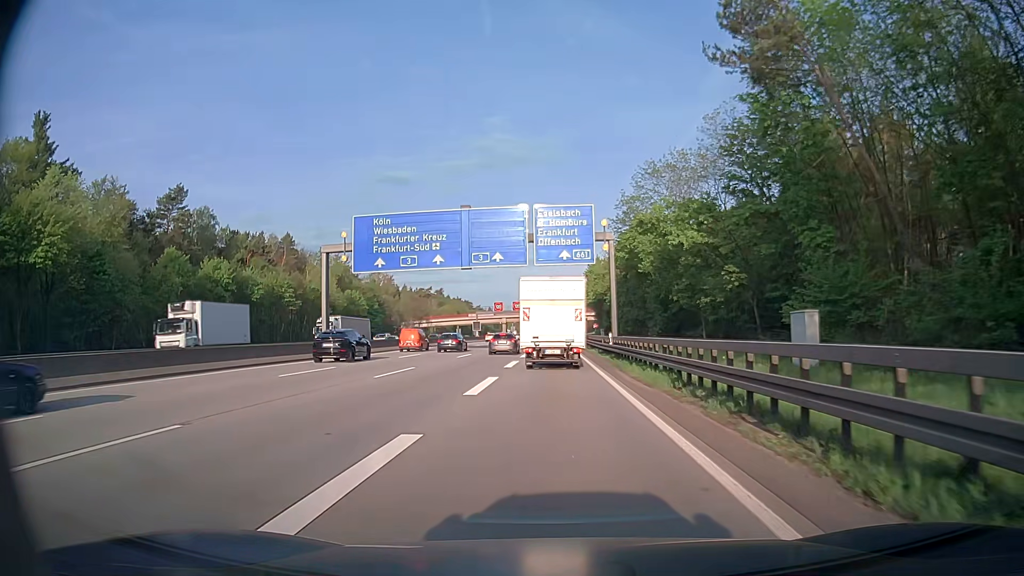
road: motorway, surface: asphalt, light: Day
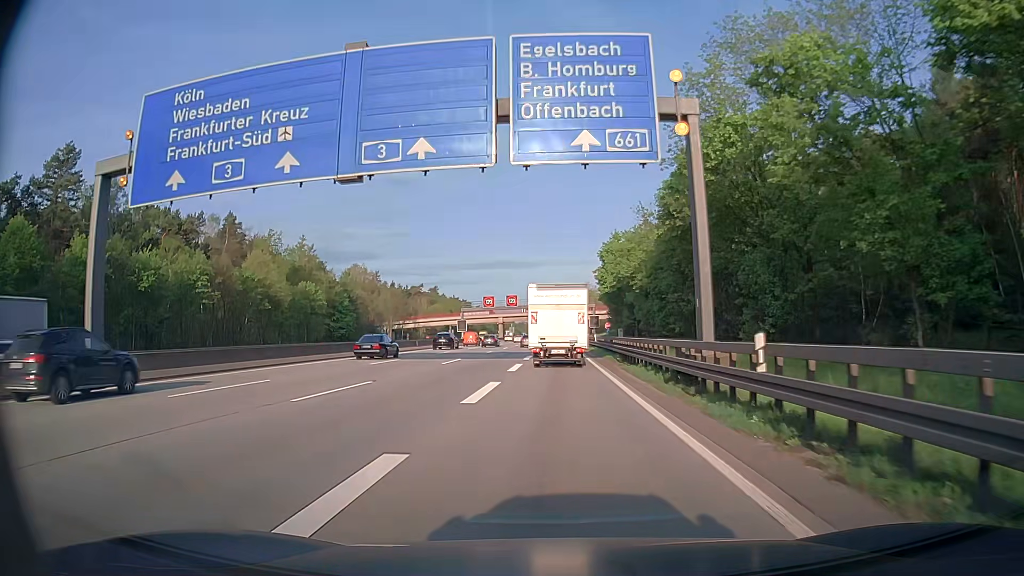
(-0.1, +25.6) m; 0°
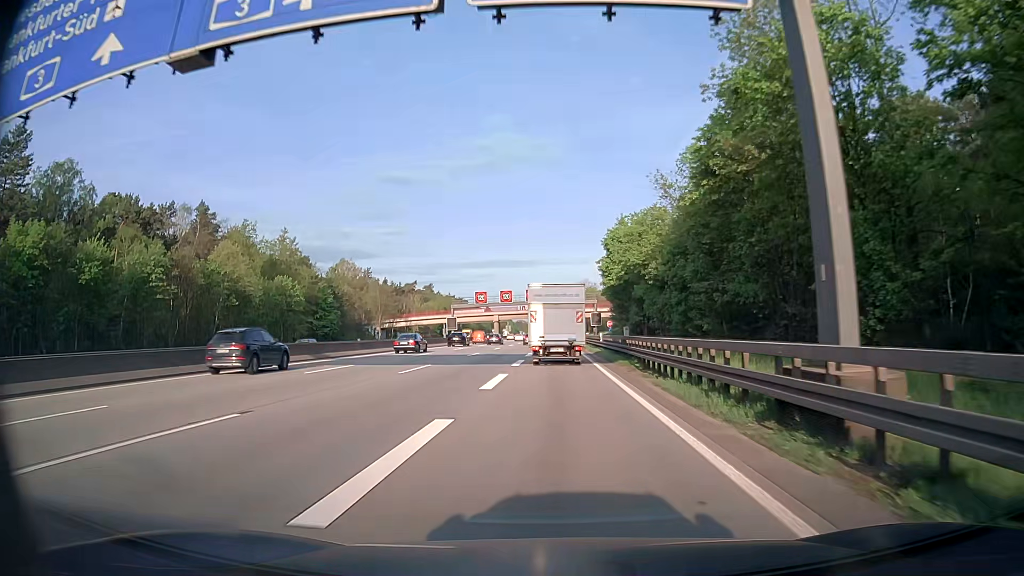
(0.0, +8.8) m; 0°
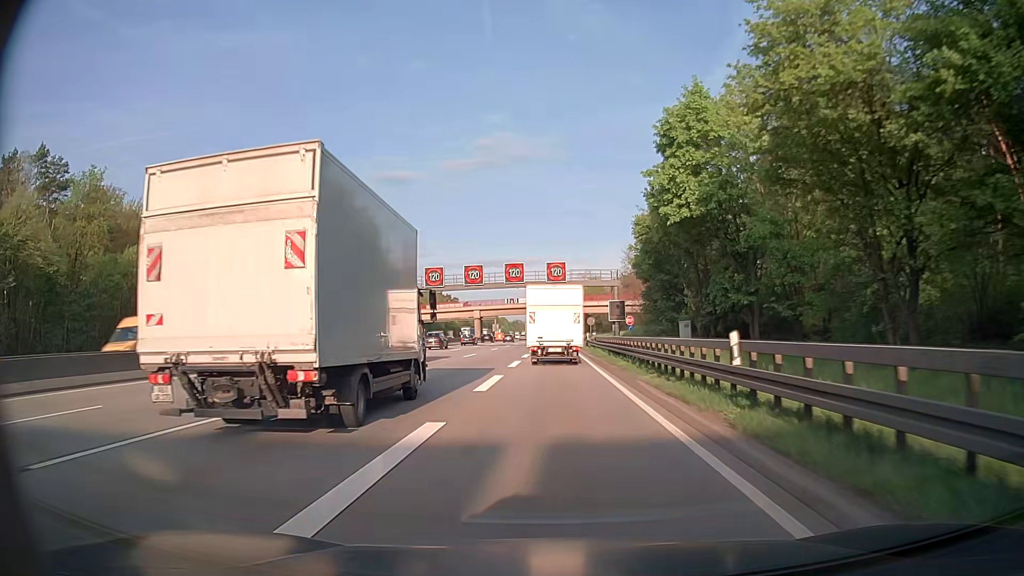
(0.0, +36.5) m; 0°
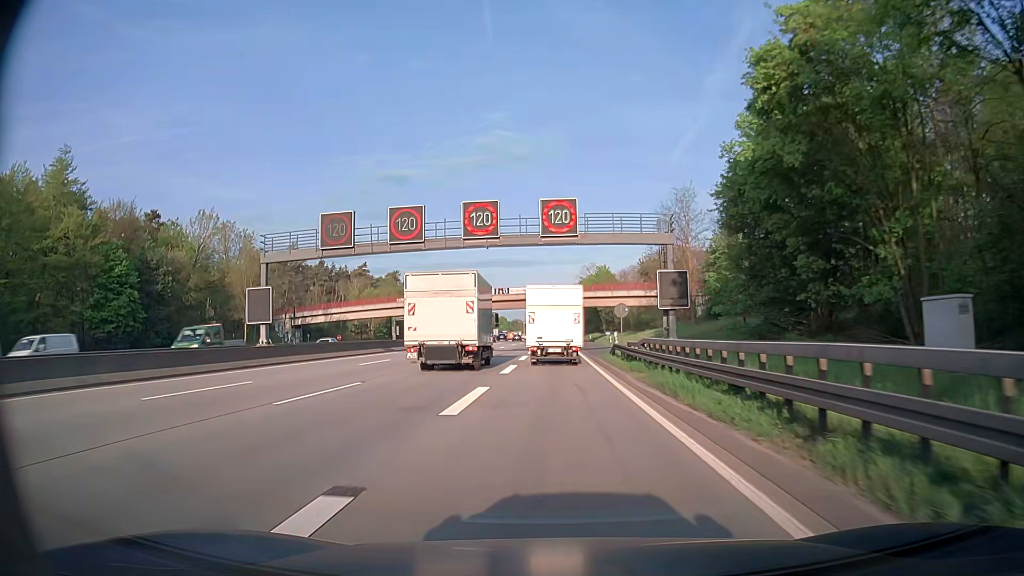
(0.0, +28.7) m; 0°
(0, +10) (0, +20) (0, +30) (0, +40) (0, +50) (0, +60) (0, +70) (0, +80) (0, +90) (0, +100) m
